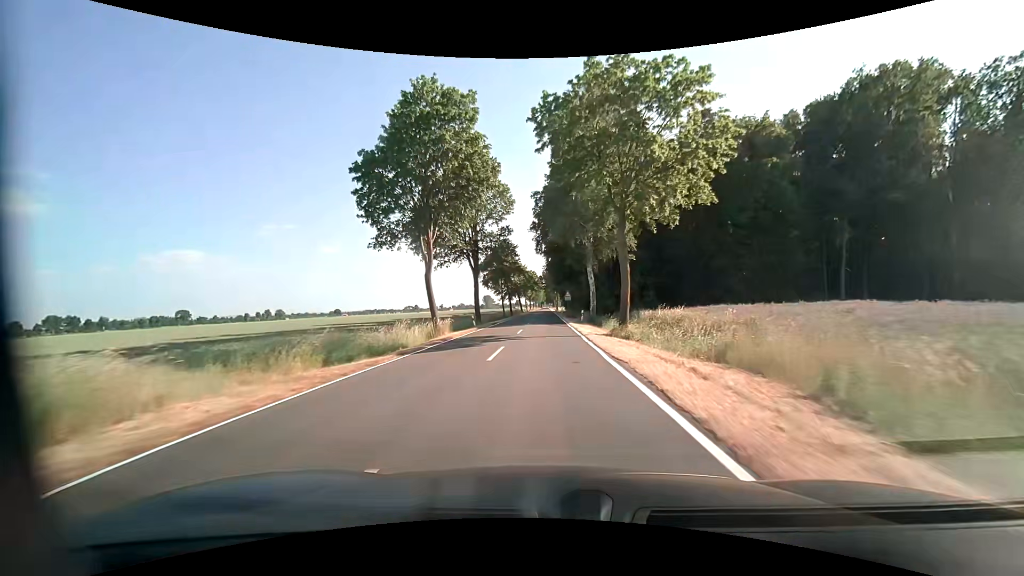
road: tertiary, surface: asphalt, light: Day
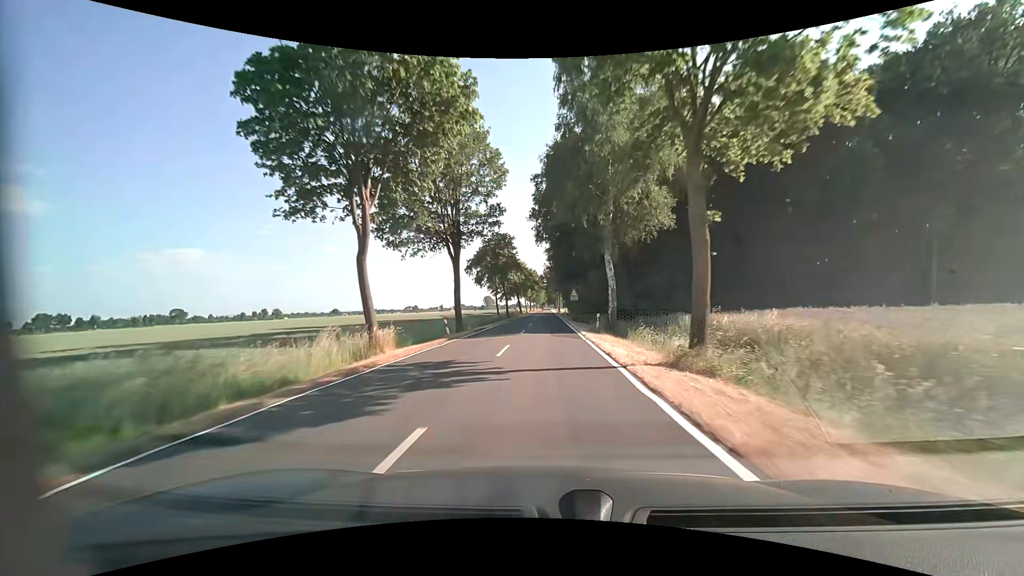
(0.0, +10.8) m; 0°
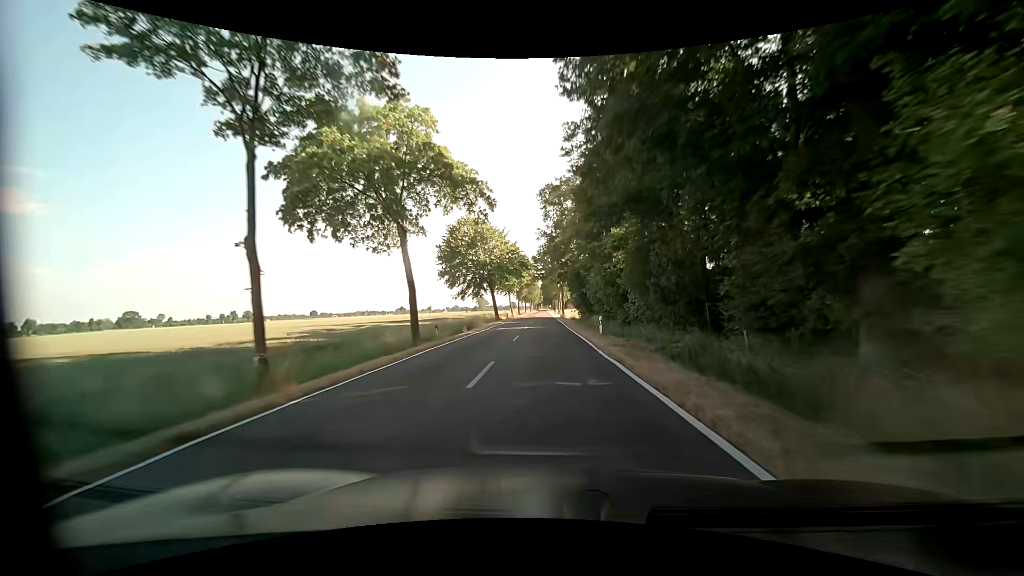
(0.0, +53.8) m; 0°
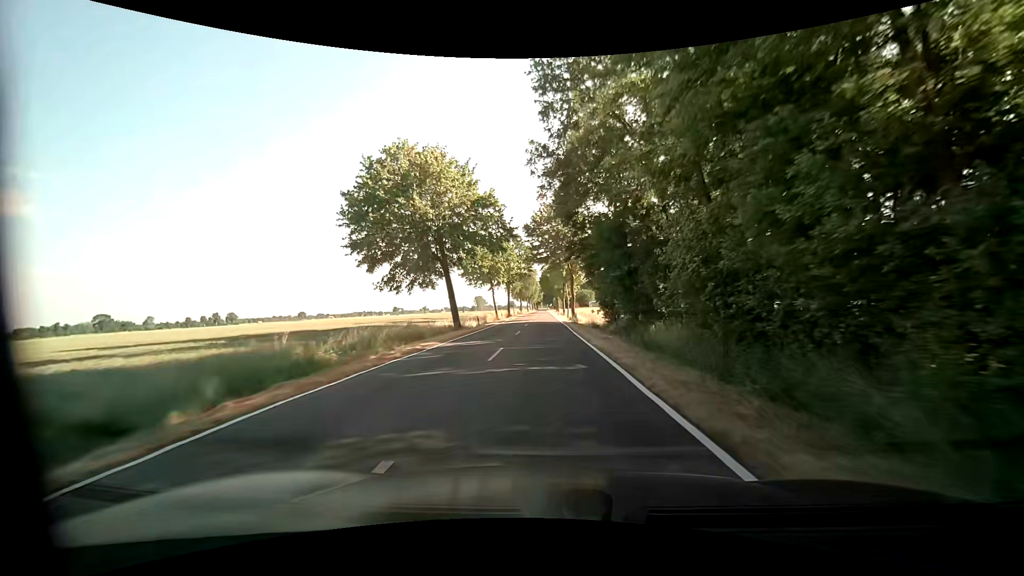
(0.0, +32.3) m; 0°
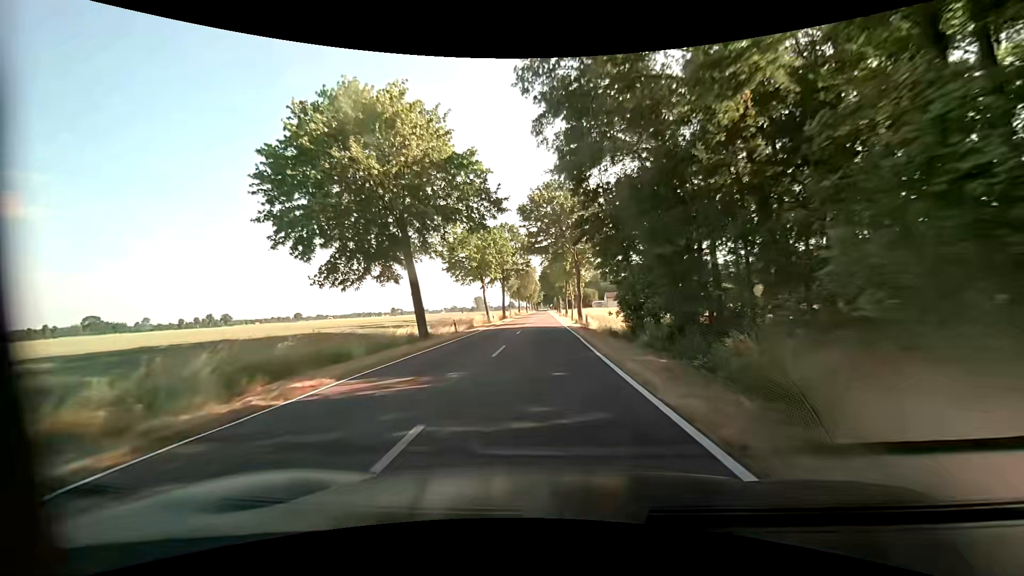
(0.0, +10.8) m; 0°
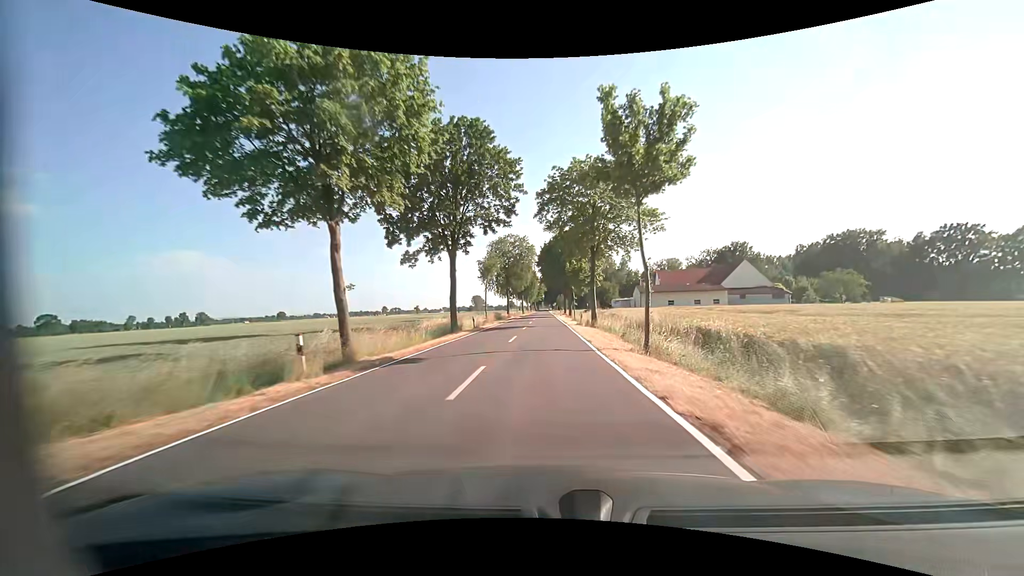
(0.0, +43.0) m; 0°
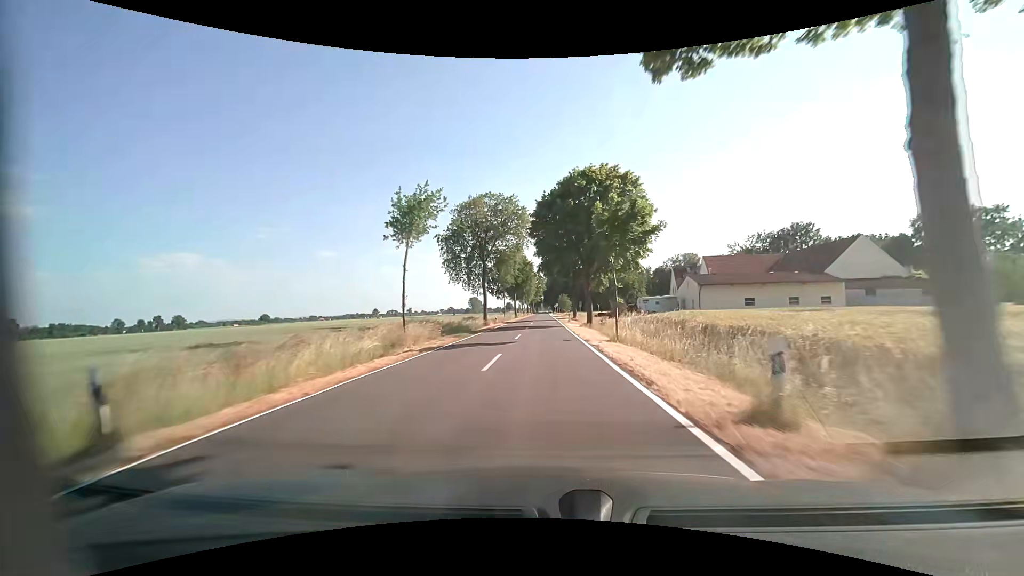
(+0.1, +32.8) m; 0°
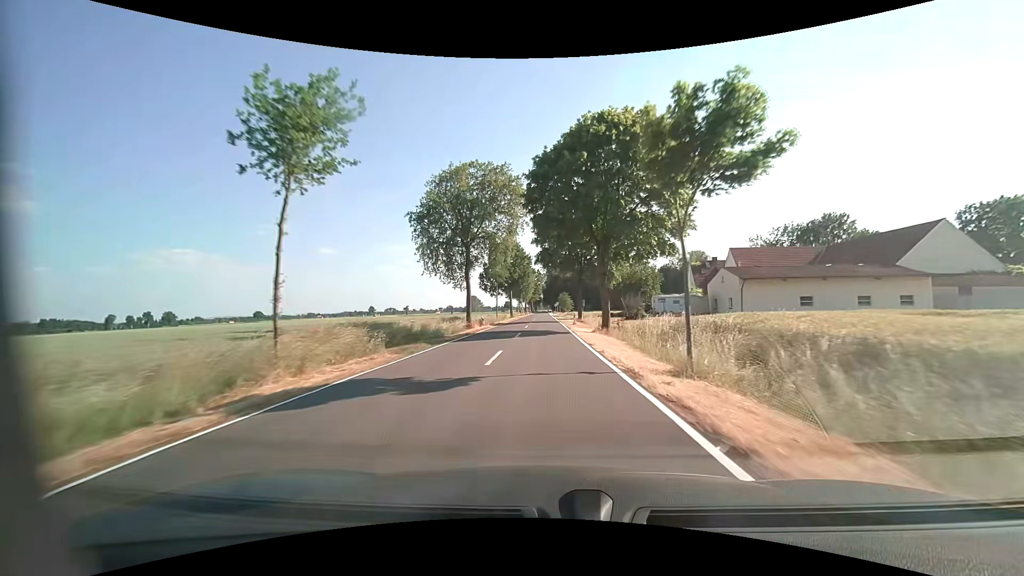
(0.0, +11.4) m; 0°
(0, +10) (0, +20) (0, +30) (0, +40) (0, +50) (0, +60) (0, +70) (0, +80) (0, +90) (0, +100) m
